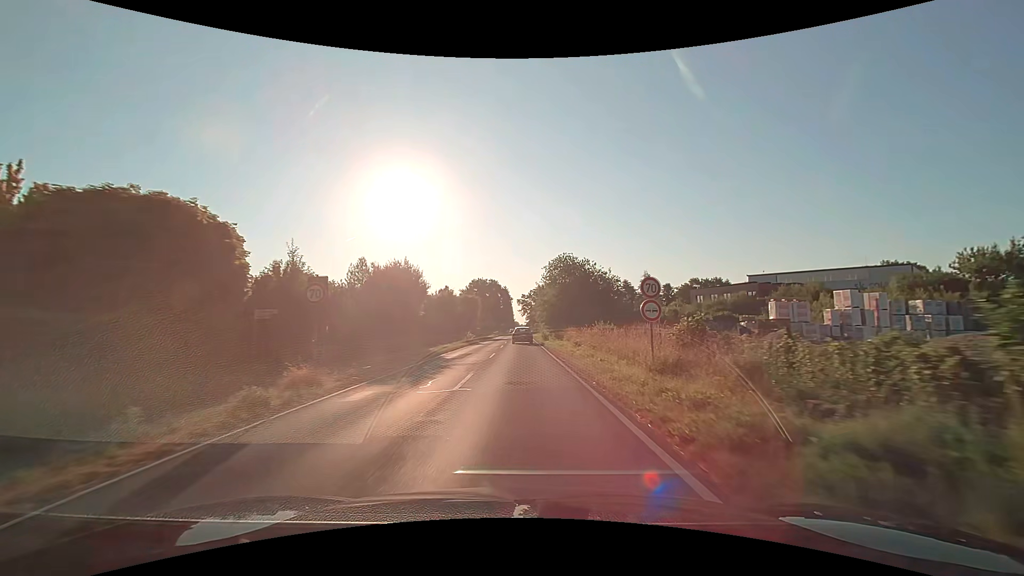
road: secondary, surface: asphalt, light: Day
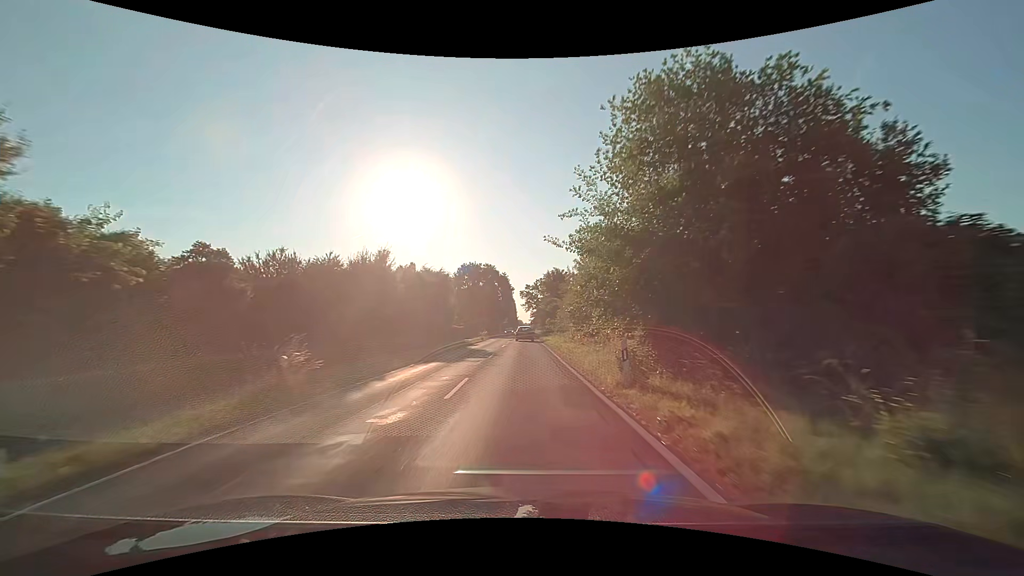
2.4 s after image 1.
(-0.2, +37.8) m; 0°
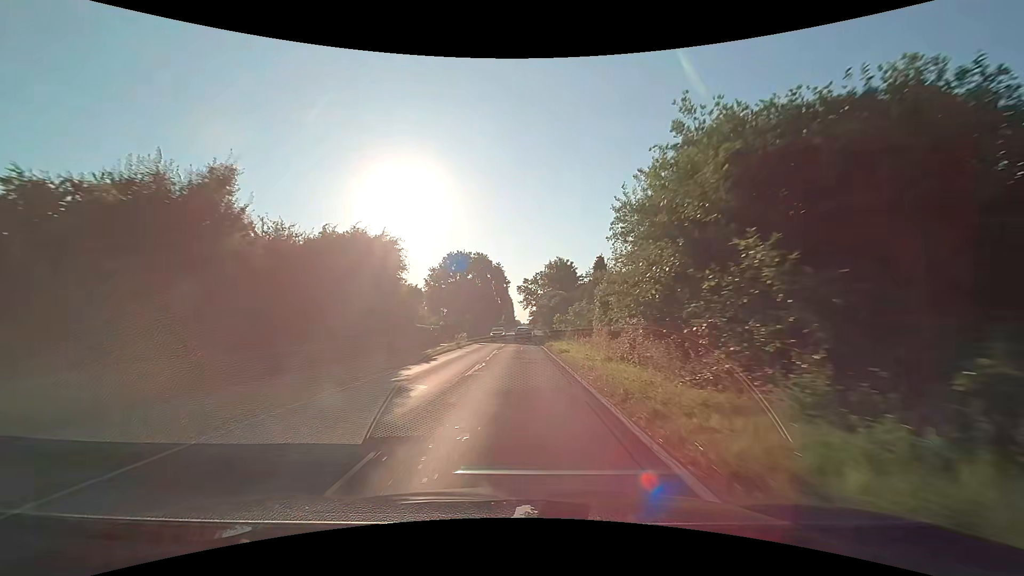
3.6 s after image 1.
(0.0, +20.2) m; 0°
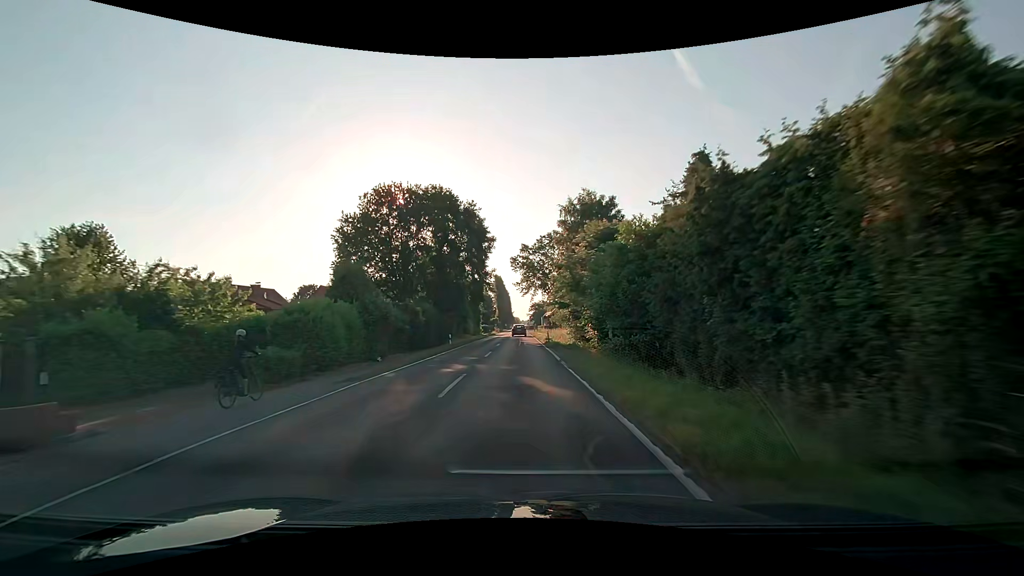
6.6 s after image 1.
(-0.2, +52.2) m; 0°
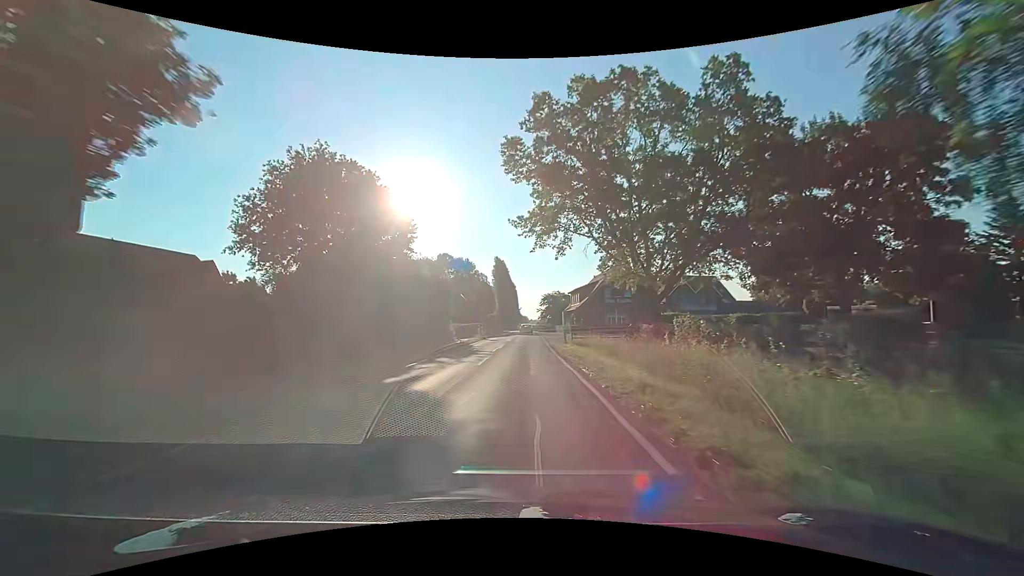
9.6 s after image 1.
(-0.3, +53.7) m; -1°
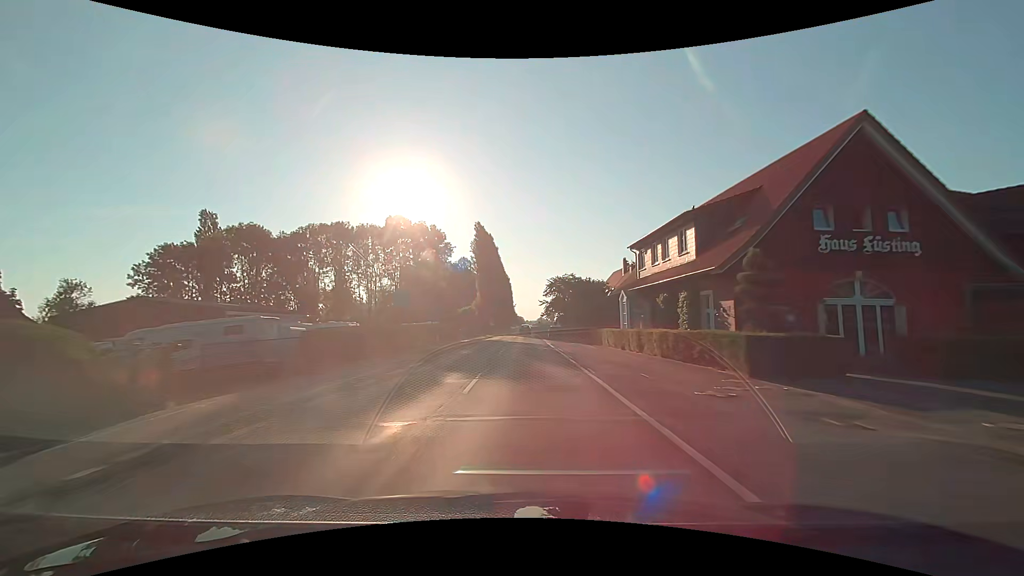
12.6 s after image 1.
(+0.3, +54.4) m; +1°
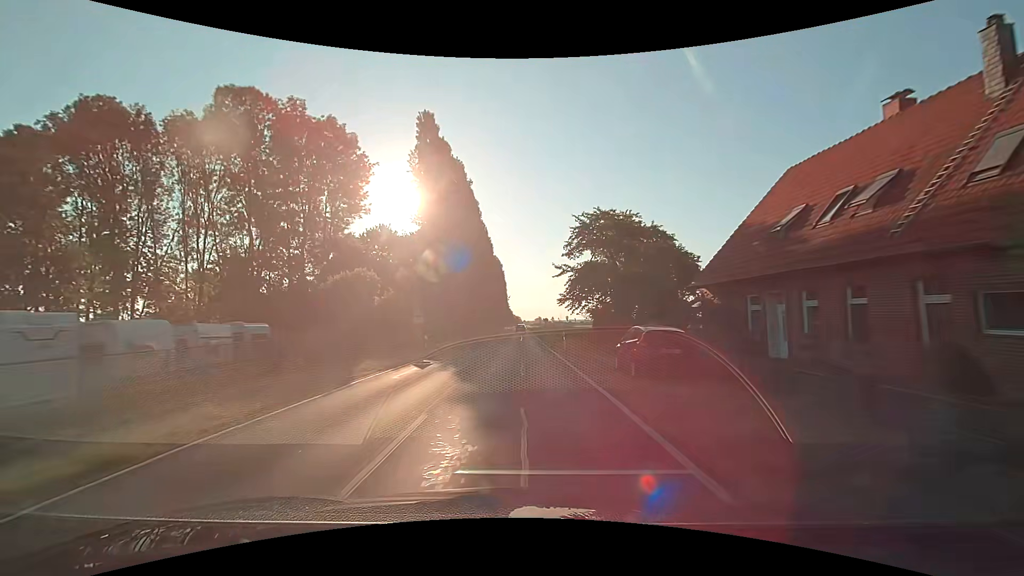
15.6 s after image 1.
(+0.3, +54.6) m; 0°
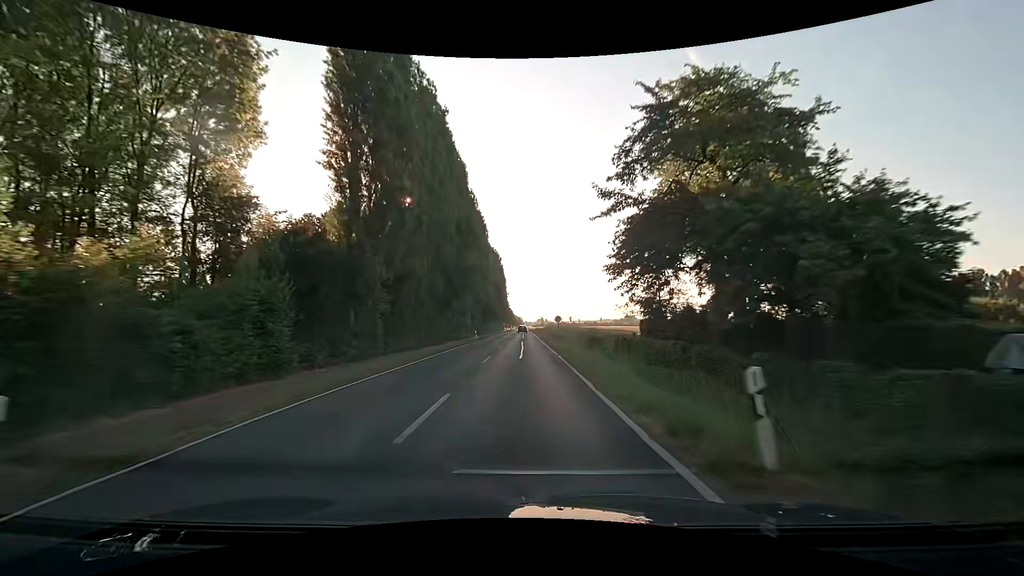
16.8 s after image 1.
(0.0, +21.8) m; 0°
